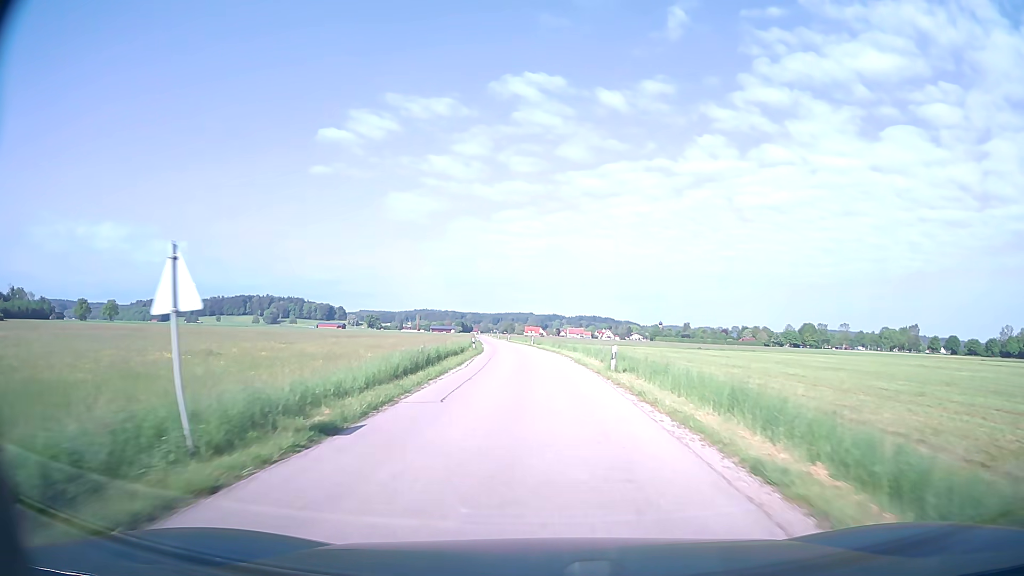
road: unclassified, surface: asphalt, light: Day
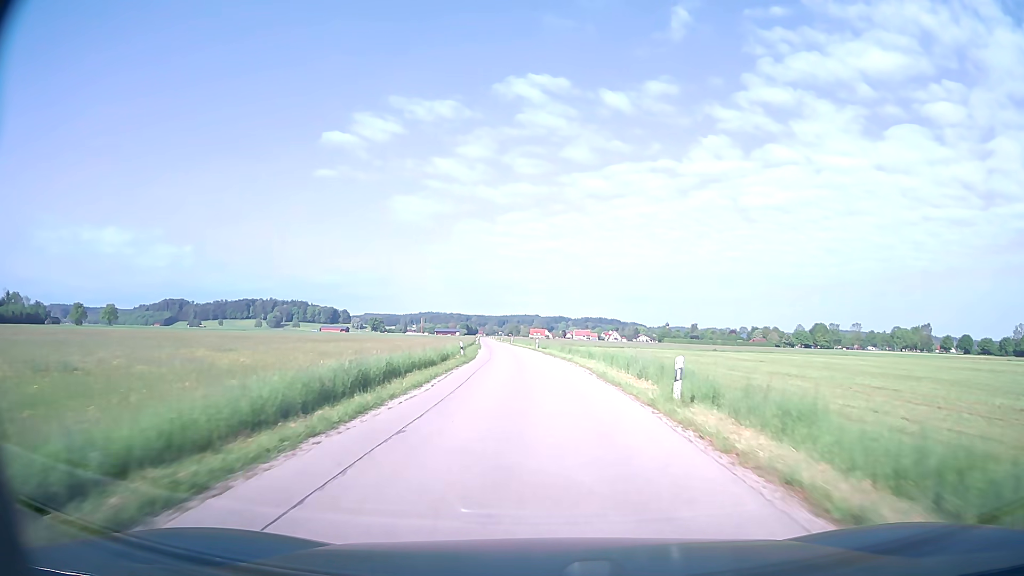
(0.0, +10.1) m; 0°
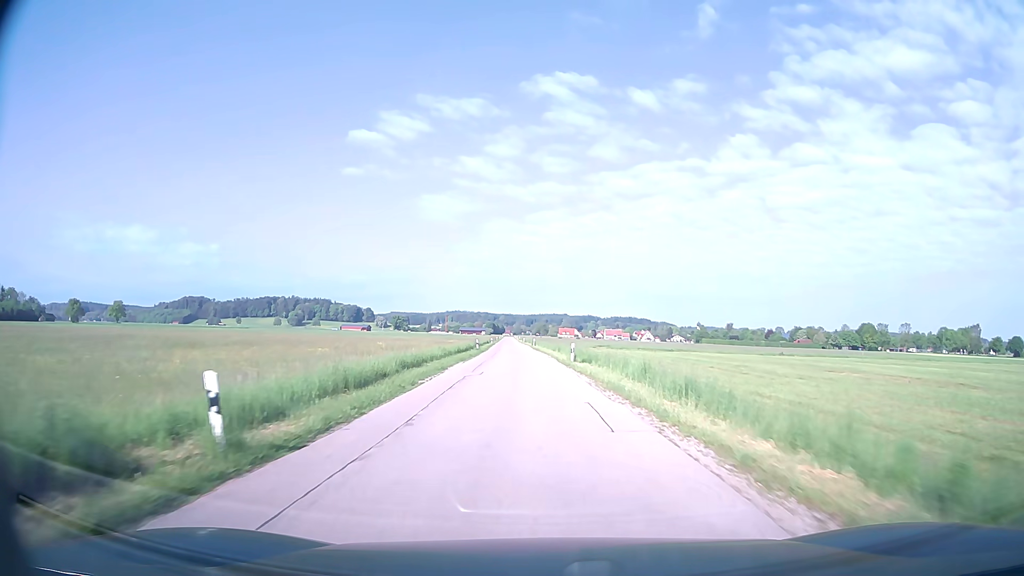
(-0.6, +30.5) m; -3°
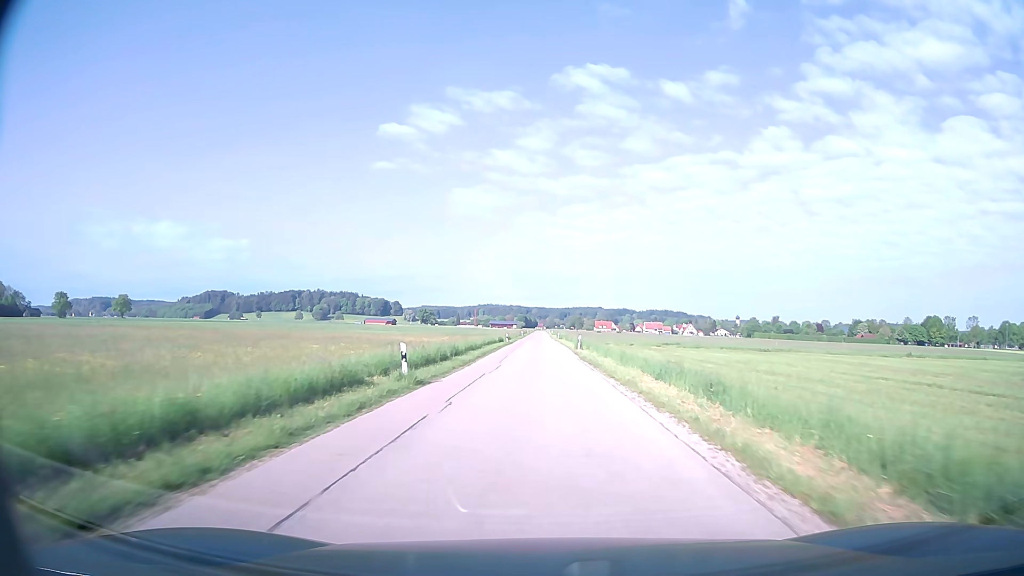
(-1.2, +41.3) m; -3°
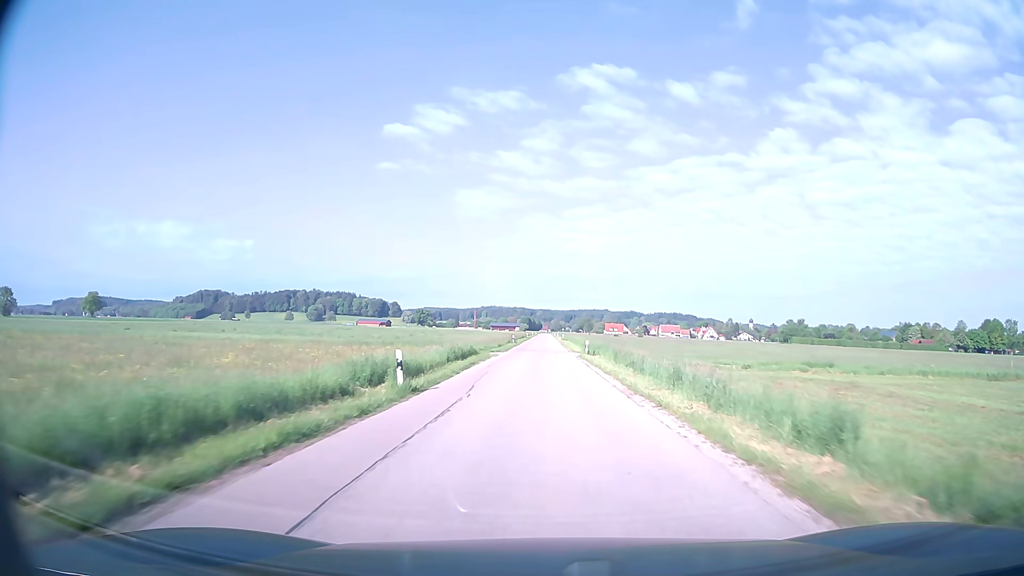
(-0.3, +52.8) m; -1°
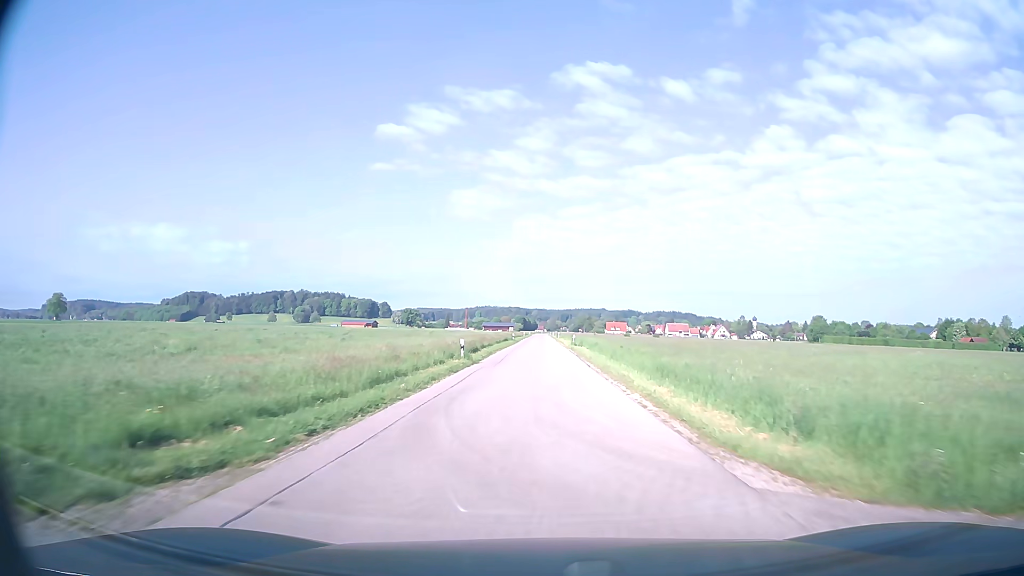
(+0.1, +43.0) m; 0°
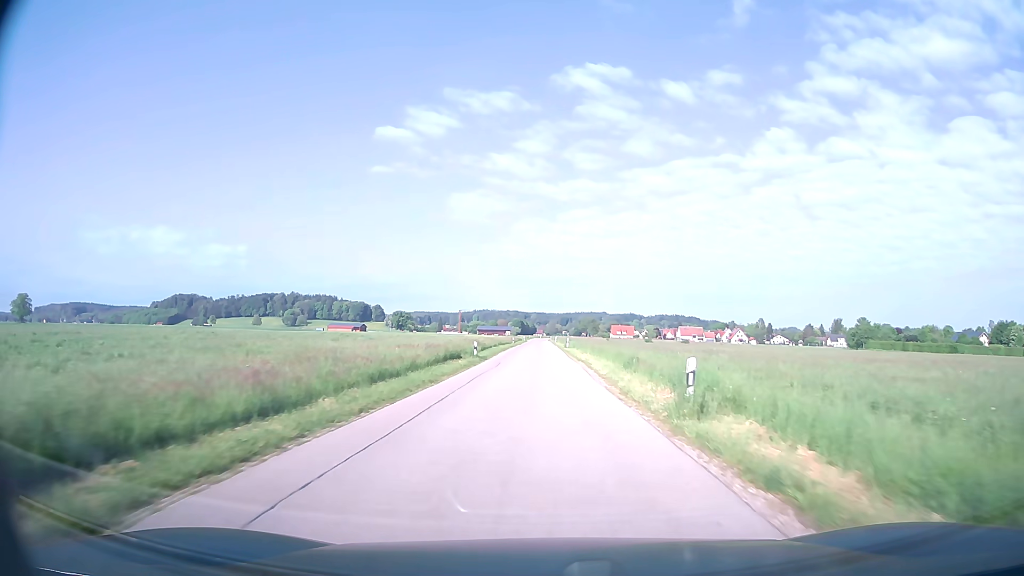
(0.0, +43.4) m; 0°
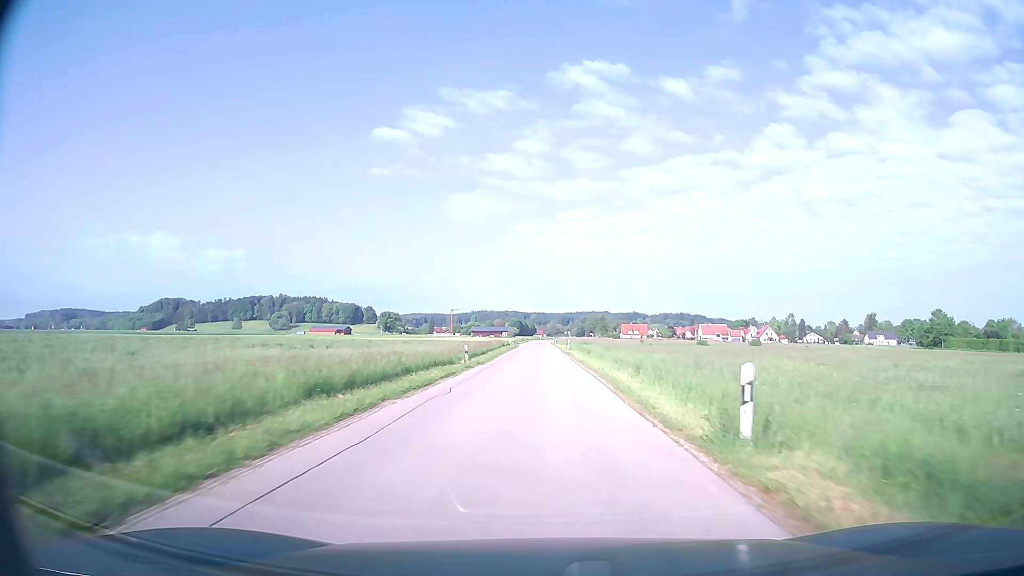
(-0.1, +54.4) m; 0°
(0, +10) (0, +20) (0, +30) (0, +40) (0, +50) (0, +60) (0, +70) (0, +80) (0, +90) (0, +100) m
